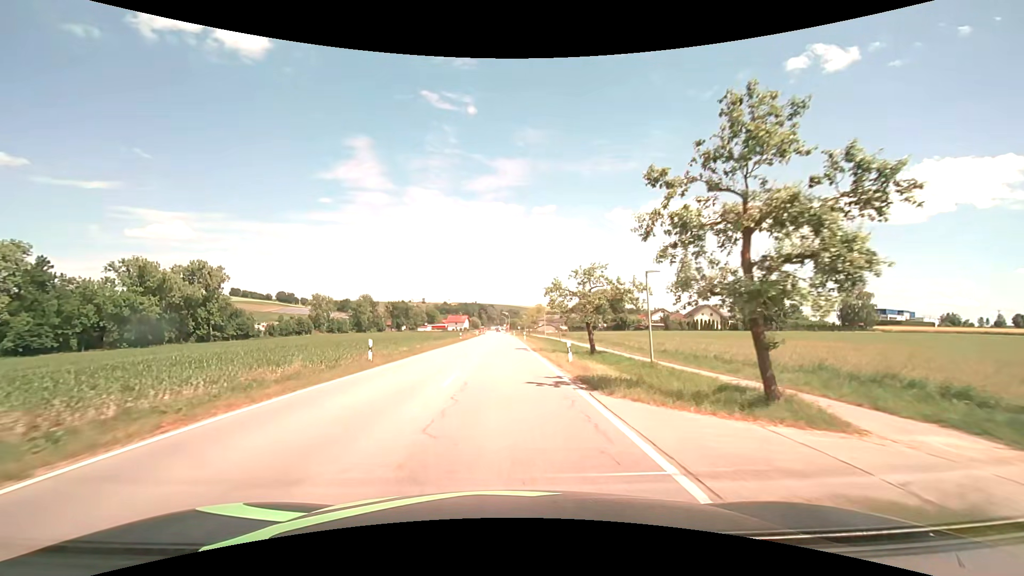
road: secondary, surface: asphalt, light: Day
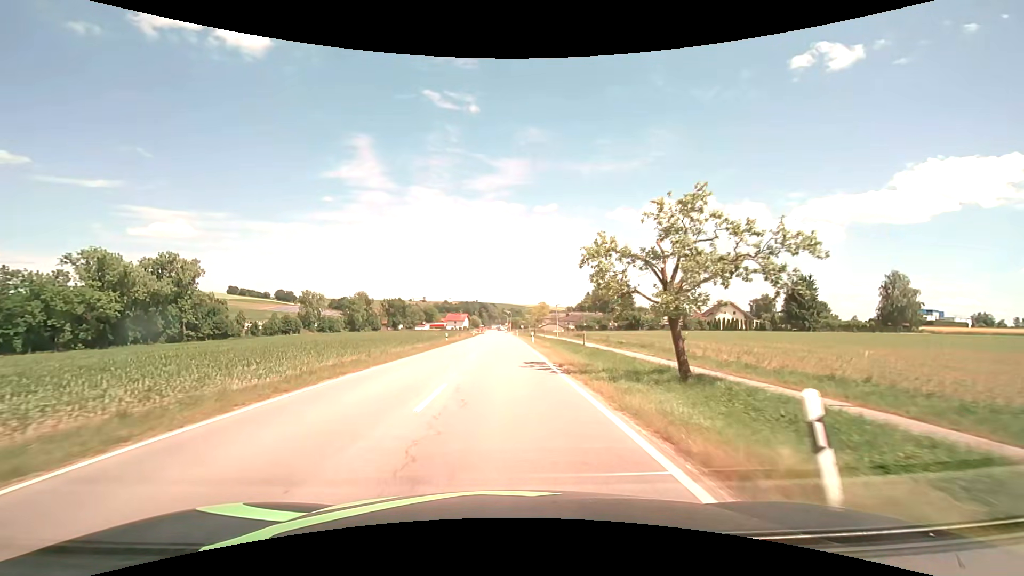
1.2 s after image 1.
(0.0, +15.8) m; 0°
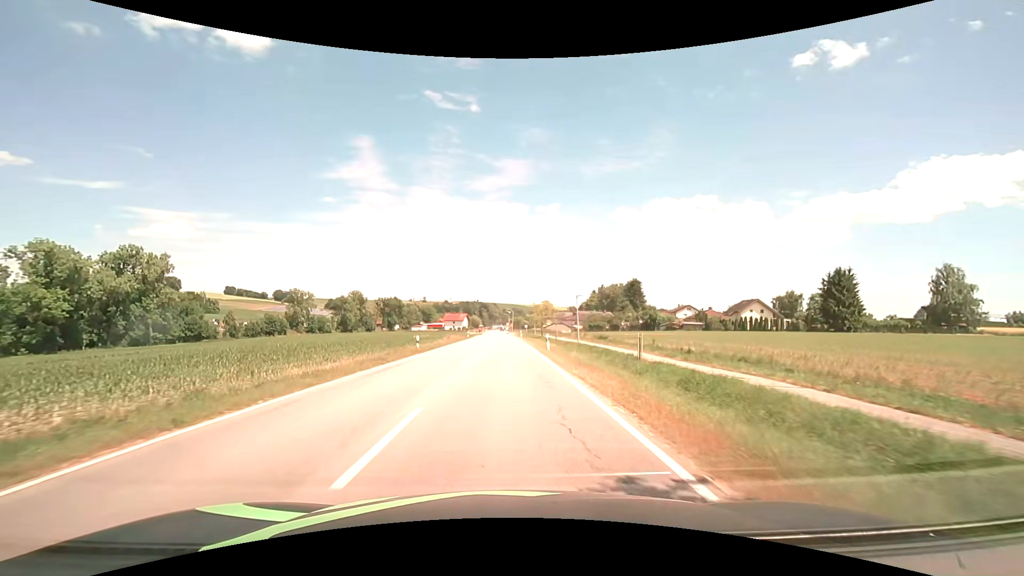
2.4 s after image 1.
(0.0, +15.8) m; 0°
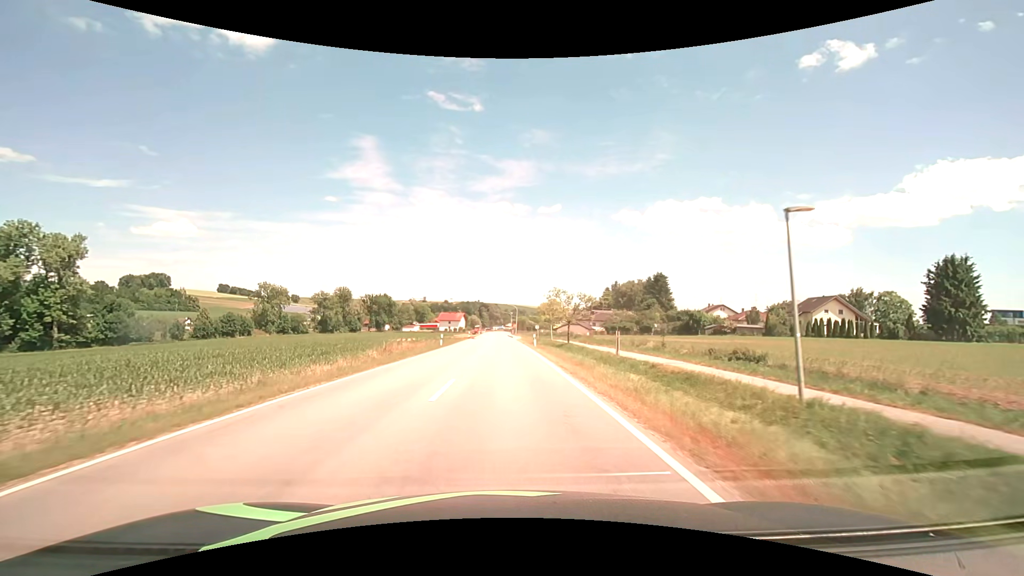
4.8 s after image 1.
(-0.1, +31.6) m; 0°
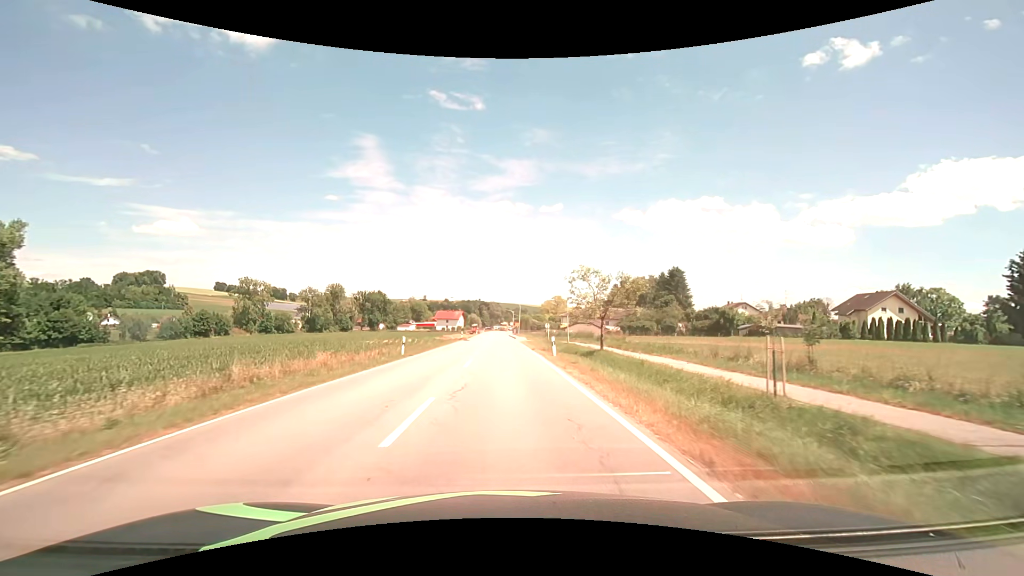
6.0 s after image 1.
(0.0, +15.8) m; 0°
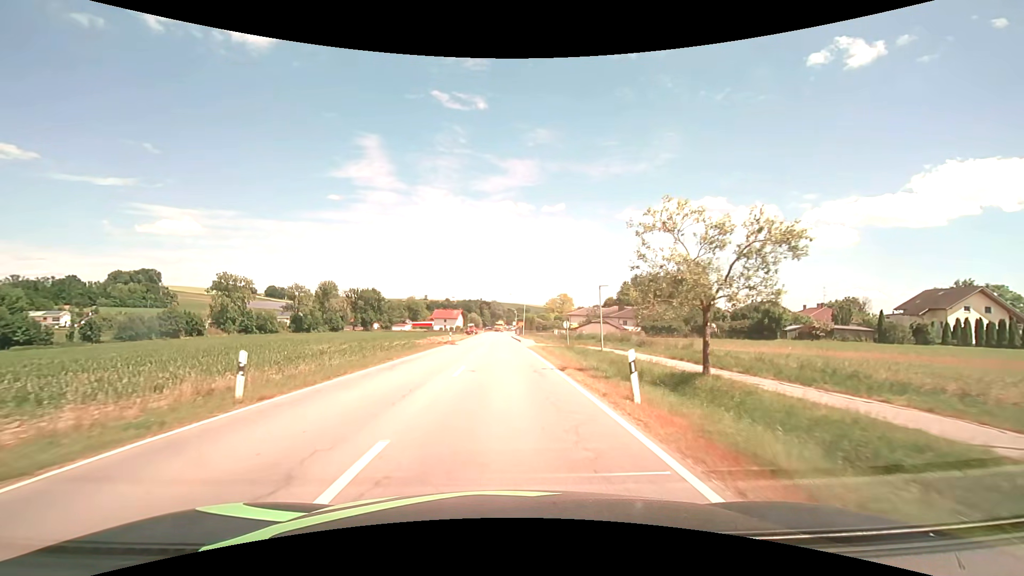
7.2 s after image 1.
(0.0, +15.9) m; 0°
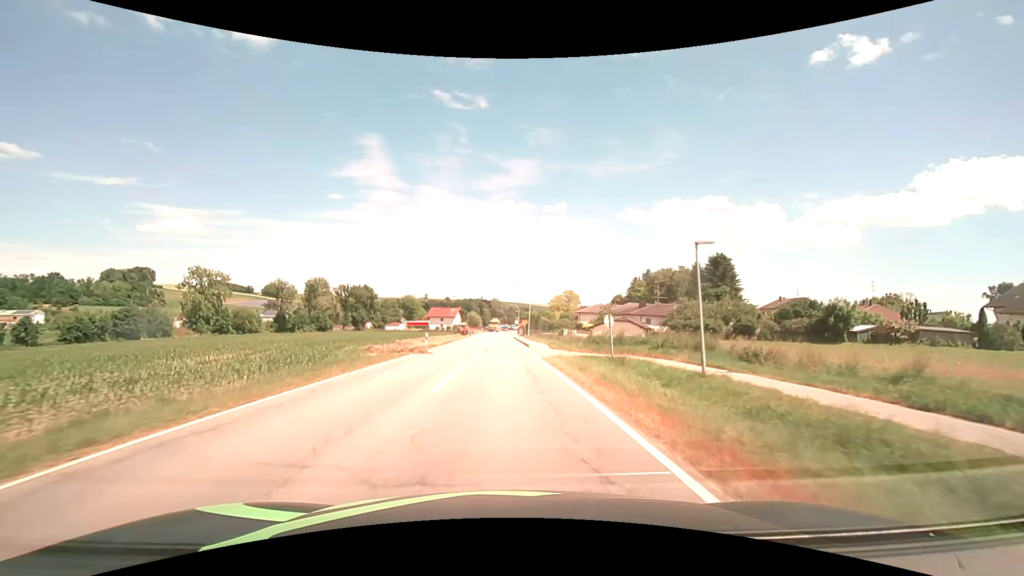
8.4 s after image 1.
(0.0, +16.0) m; 0°
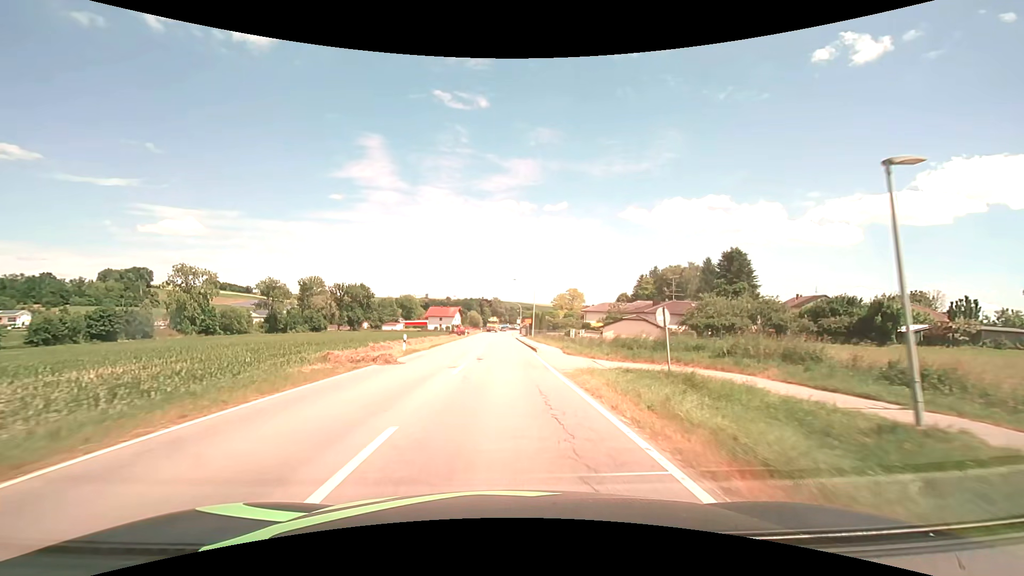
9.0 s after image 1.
(0.0, +8.0) m; 0°
(0, +10) (0, +20) (0, +30) (0, +40) (0, +50) (0, +60) (0, +70) (0, +80) (0, +90) (0, +100) m
